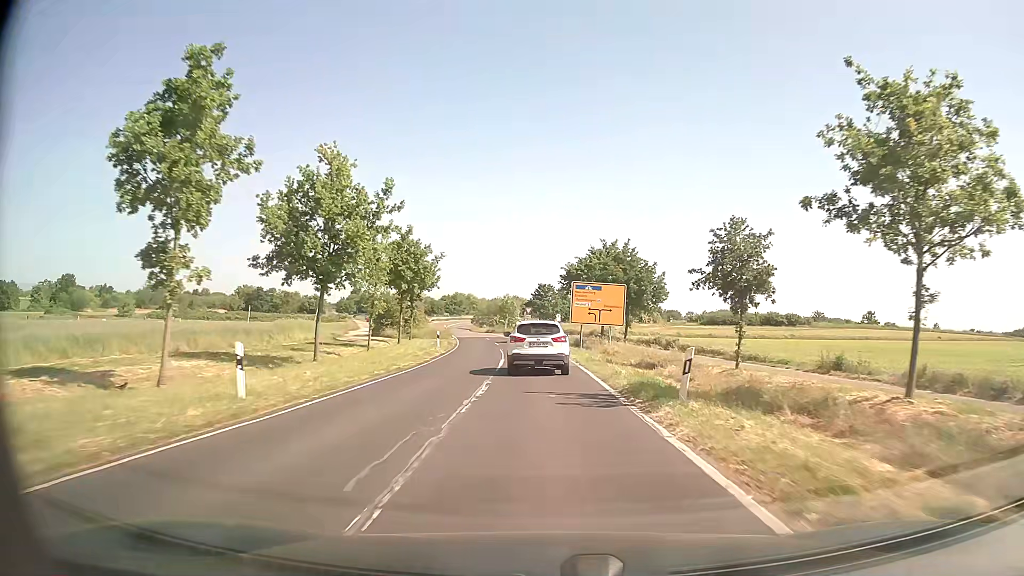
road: unclassified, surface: asphalt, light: Day
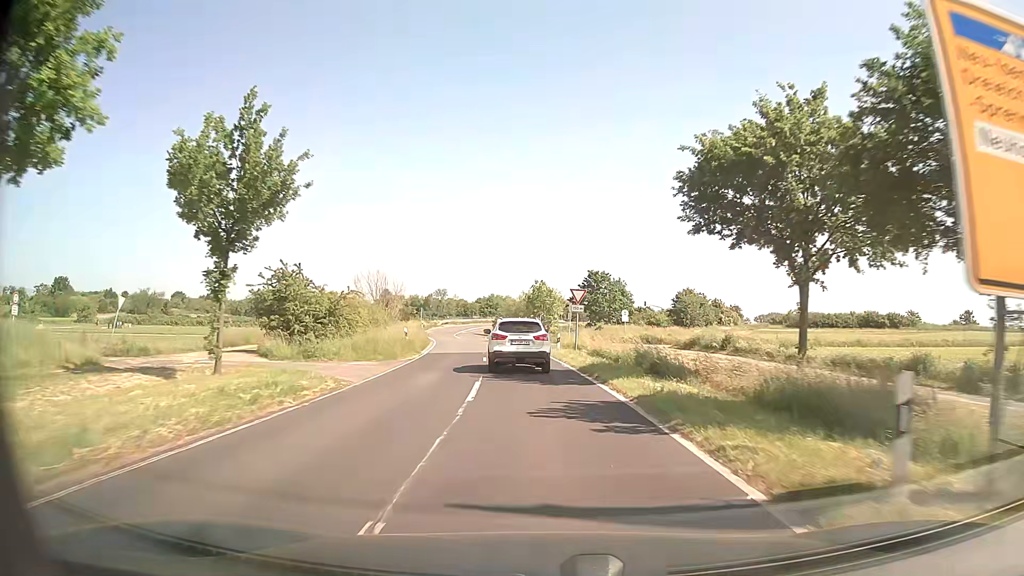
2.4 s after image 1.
(-0.9, +36.5) m; -3°
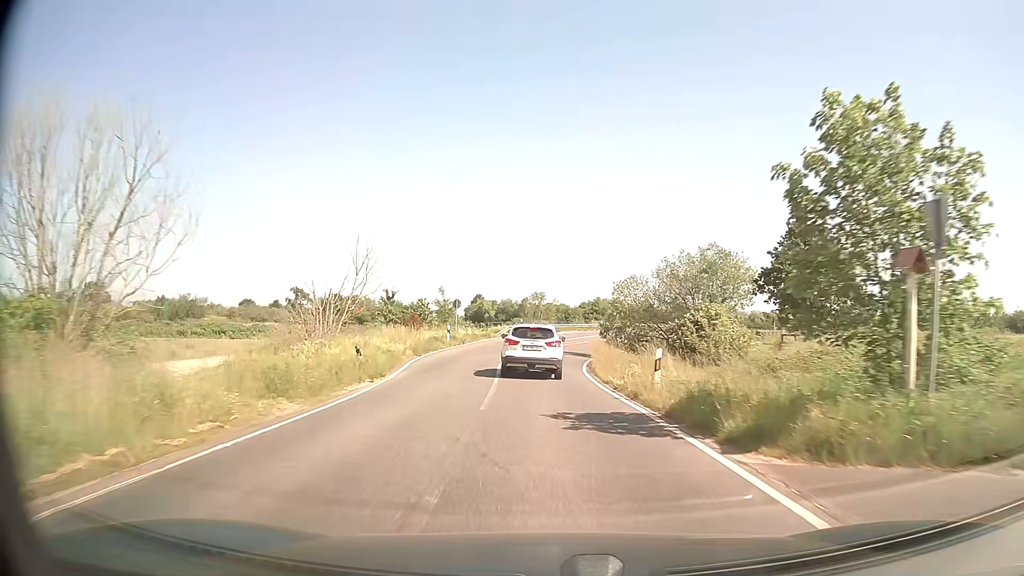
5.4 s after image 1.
(-3.3, +45.1) m; -9°
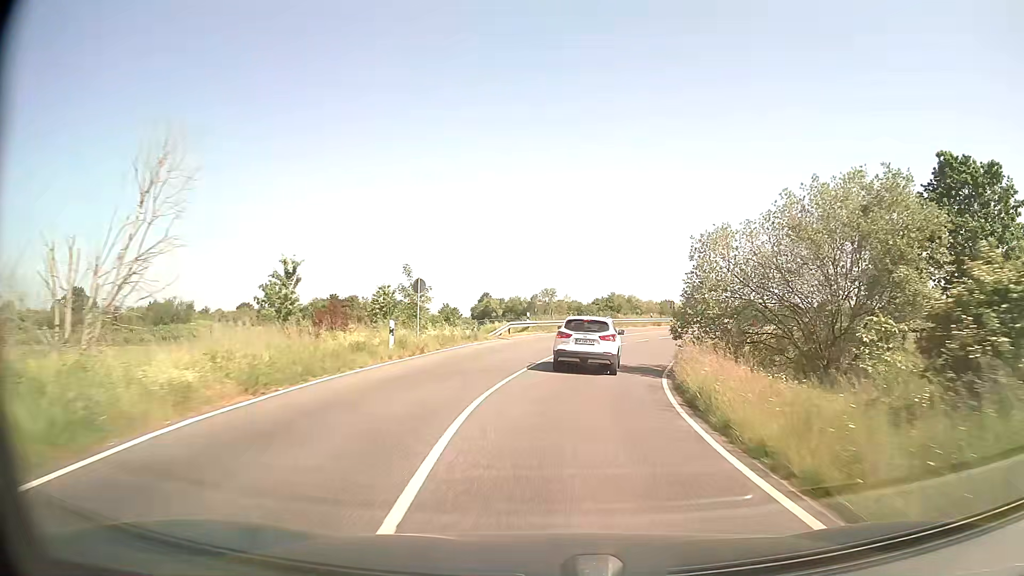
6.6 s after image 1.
(-0.4, +17.9) m; -1°
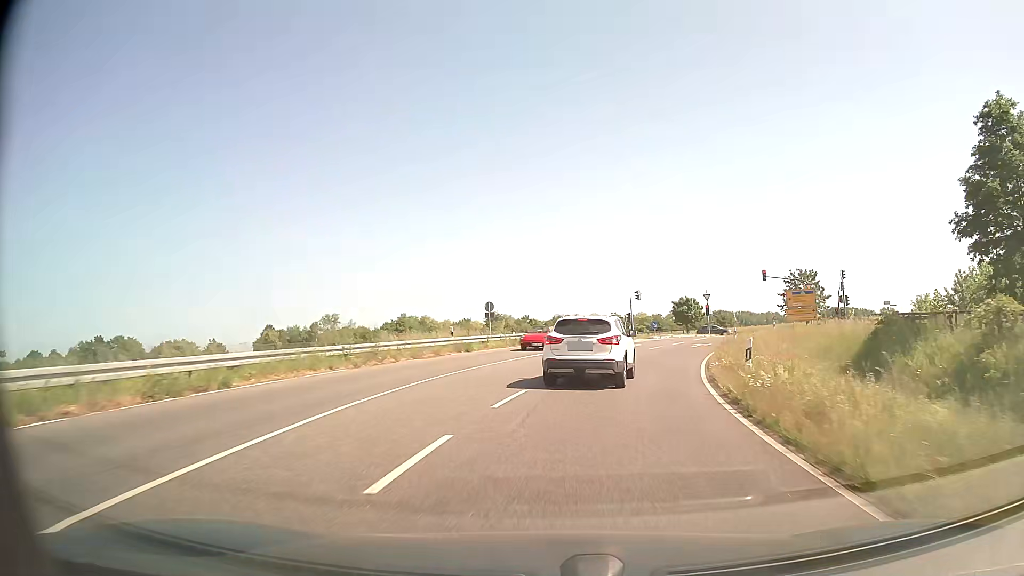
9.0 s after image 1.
(+4.8, +34.8) m; +17°
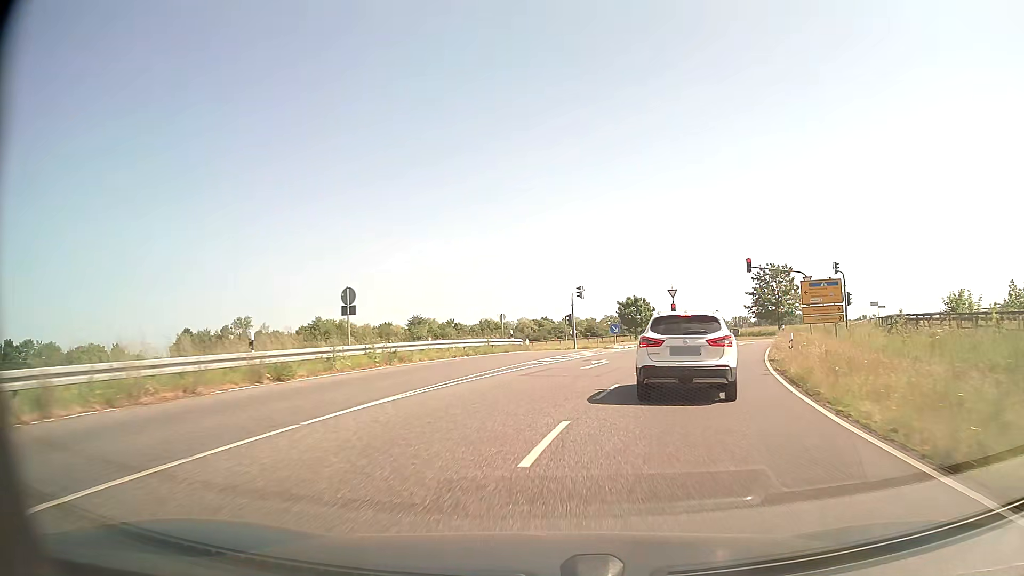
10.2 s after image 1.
(+0.9, +16.8) m; +6°
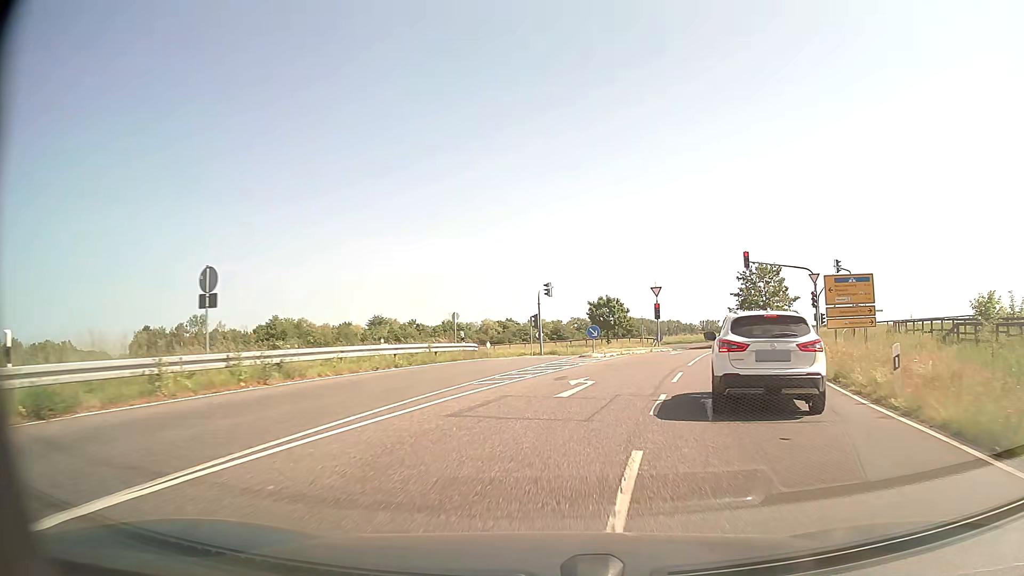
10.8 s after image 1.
(+0.2, +8.0) m; +3°
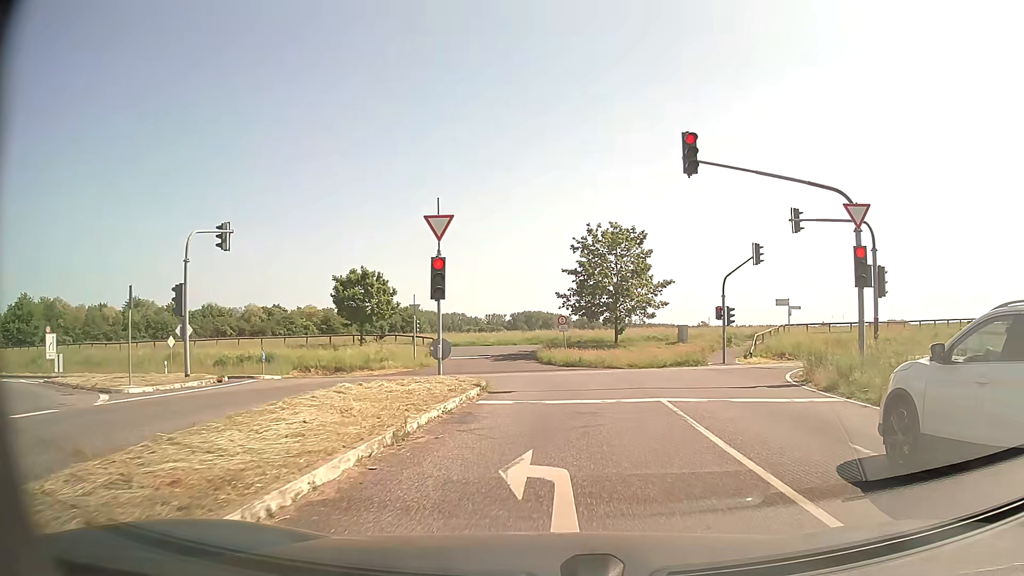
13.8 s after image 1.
(+4.6, +29.1) m; +18°
(0, +10) (0, +20) (-5, +29) (-13, +34) (-23, +35) (-33, +36) (-43, +37) (-53, +39) (-63, +41) (-72, +43) m
